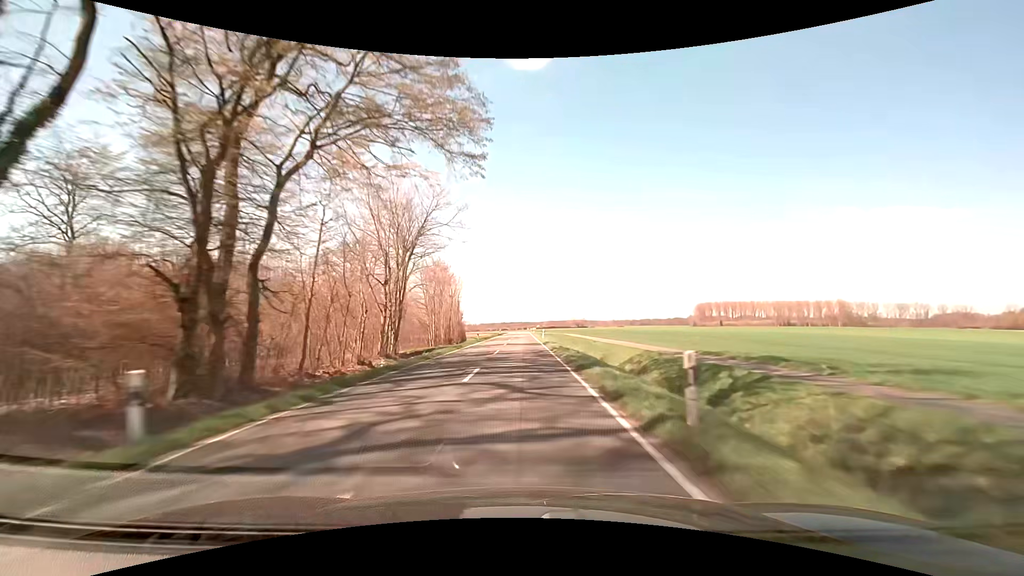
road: secondary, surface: asphalt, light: Day
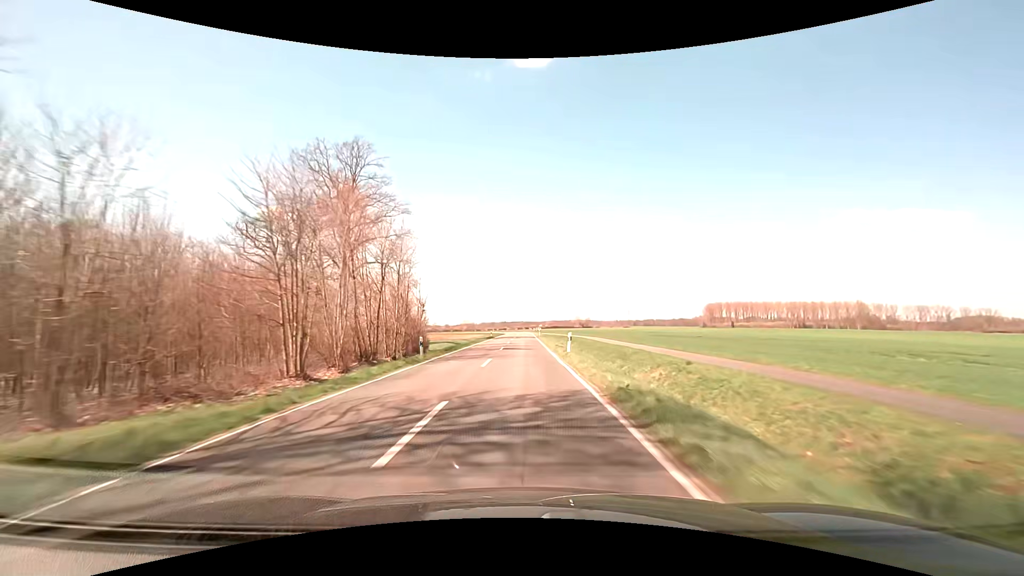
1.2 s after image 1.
(0.0, +31.7) m; 0°
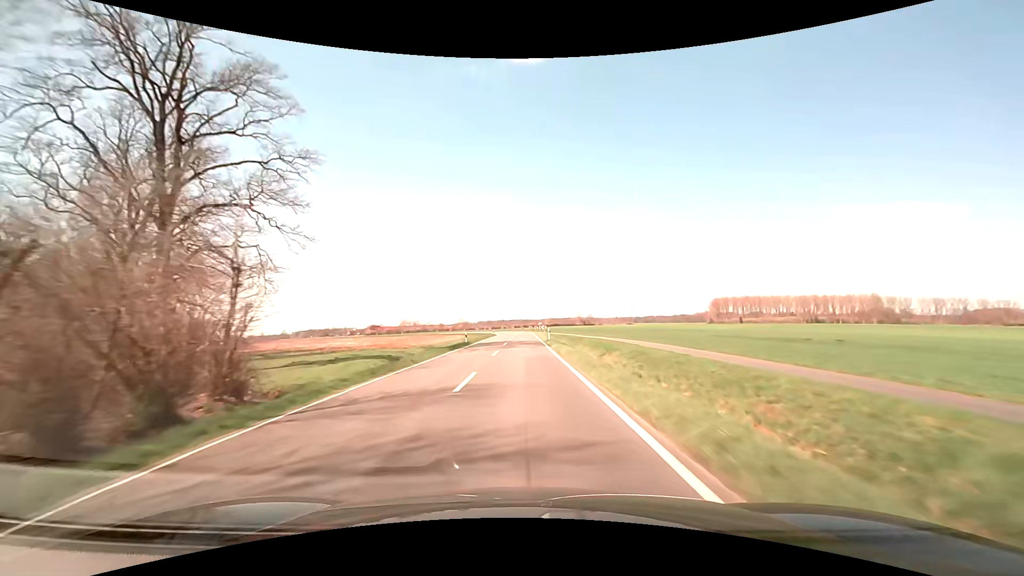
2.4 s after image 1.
(0.0, +31.1) m; 0°
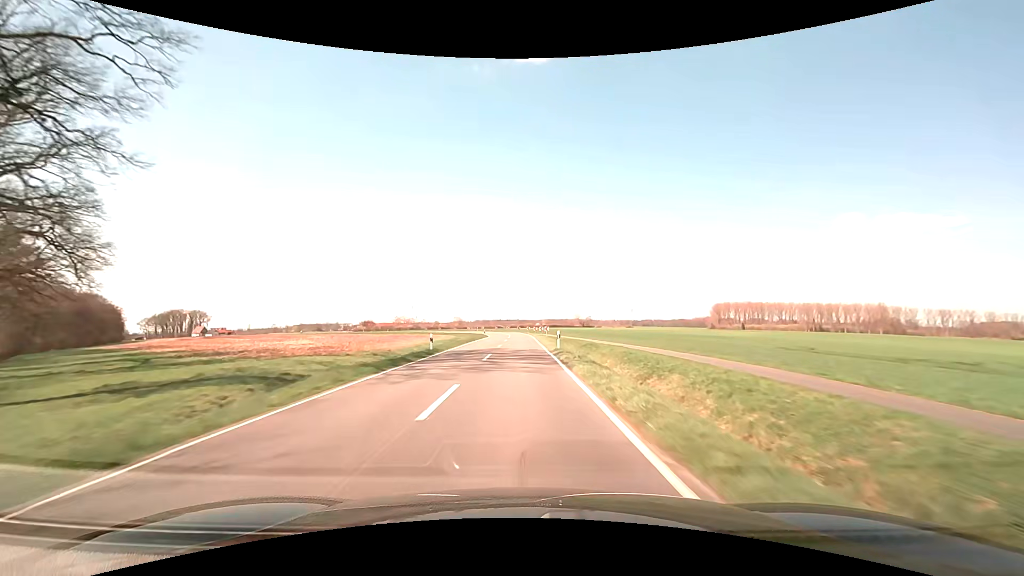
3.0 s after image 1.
(0.0, +15.2) m; 0°
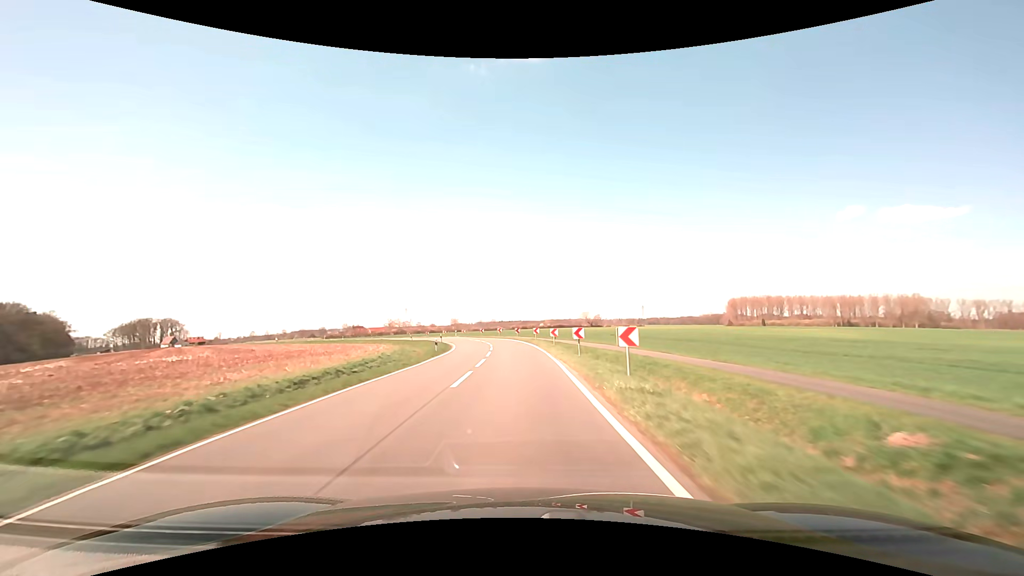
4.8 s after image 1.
(0.0, +44.4) m; 0°
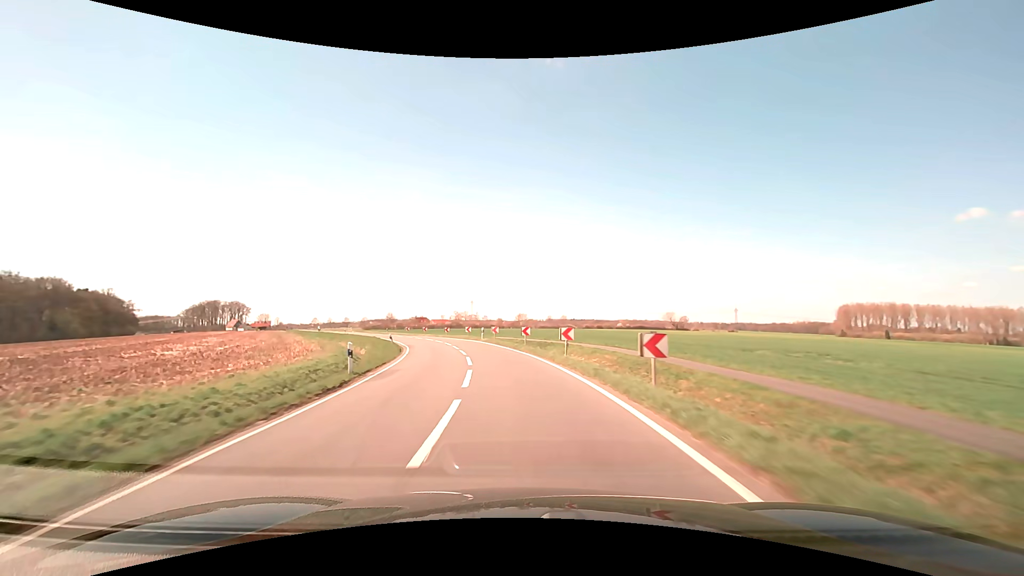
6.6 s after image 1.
(-1.7, +42.5) m; -7°
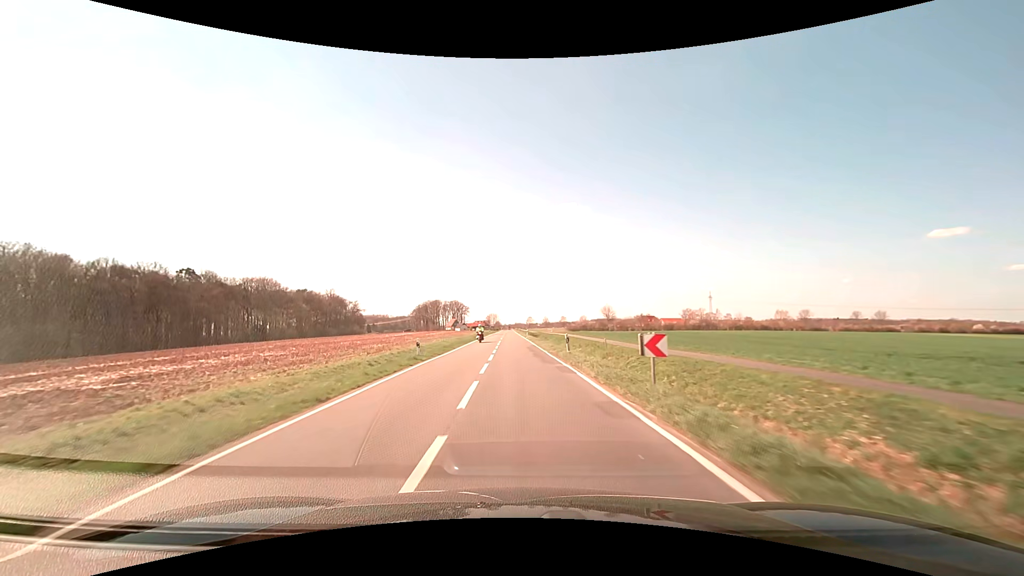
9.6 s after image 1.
(-16.2, +67.3) m; -26°
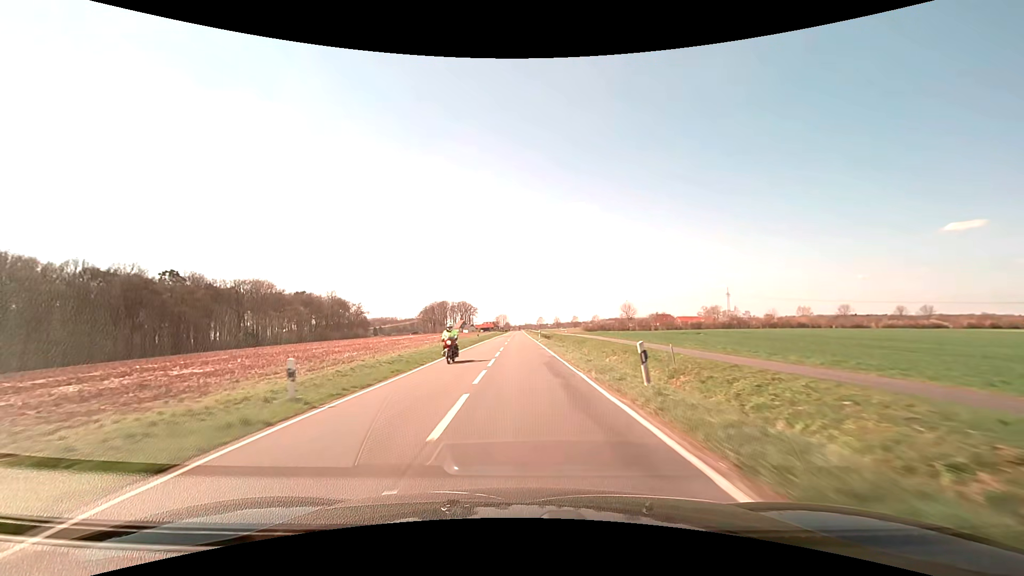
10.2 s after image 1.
(-0.2, +14.4) m; -1°
(0, +10) (0, +20) (0, +30) (0, +40) (-1, +50) (-1, +60) (-1, +70) (-1, +80) (-1, +90) (-1, +100) m
